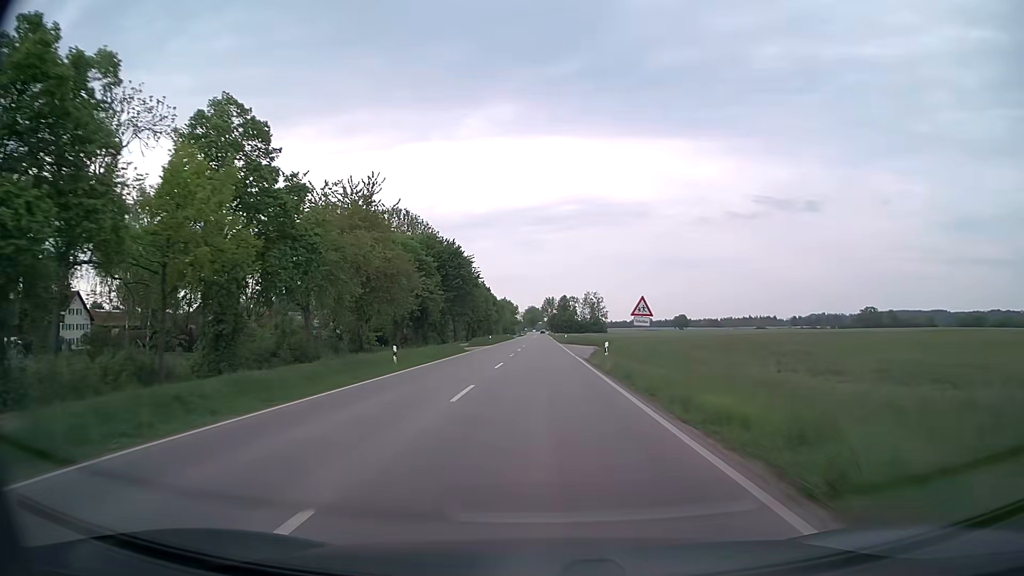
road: secondary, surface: asphalt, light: Day
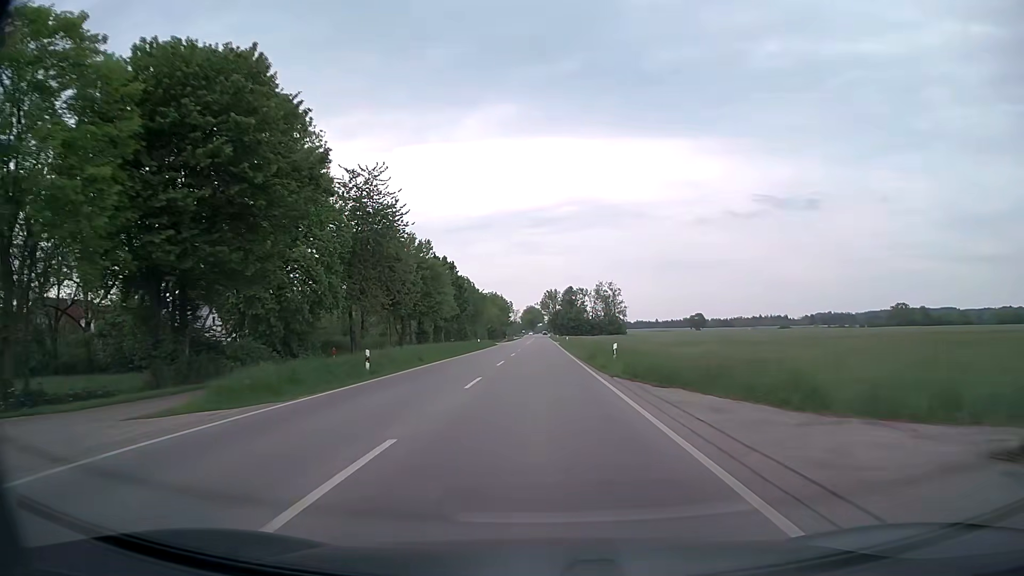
(0.0, +56.7) m; 0°
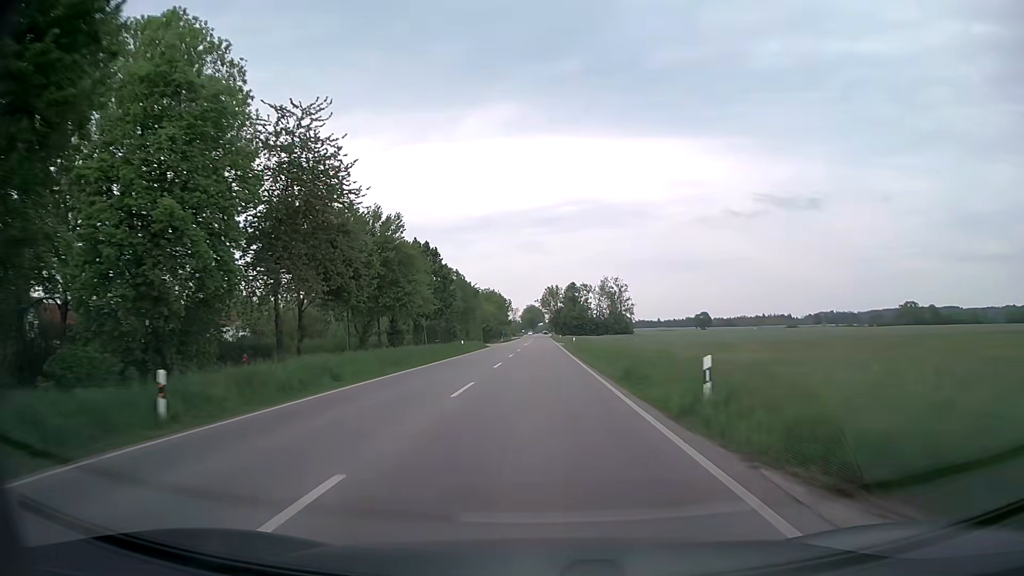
(0.0, +14.2) m; 0°
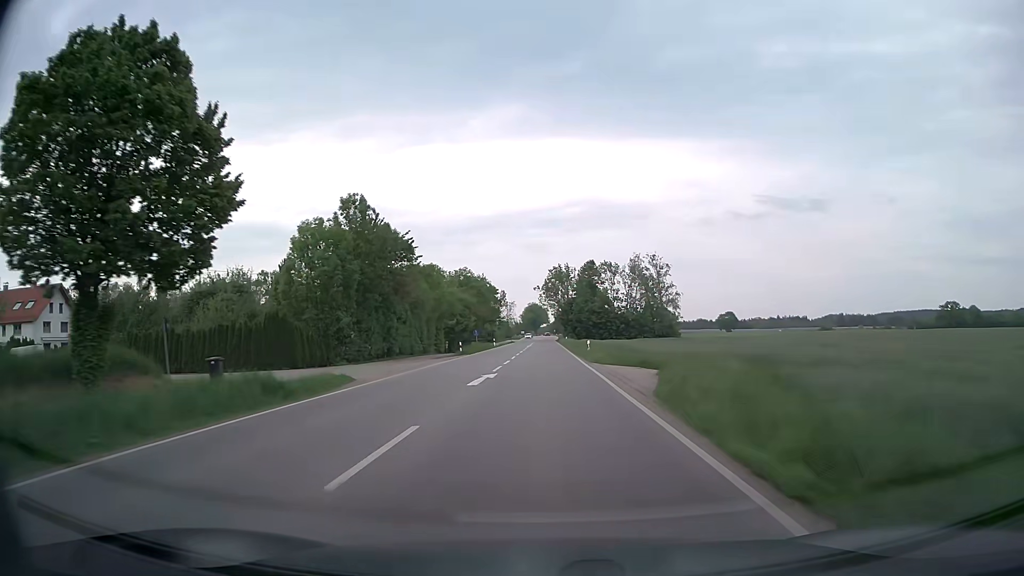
(-0.2, +56.7) m; 0°
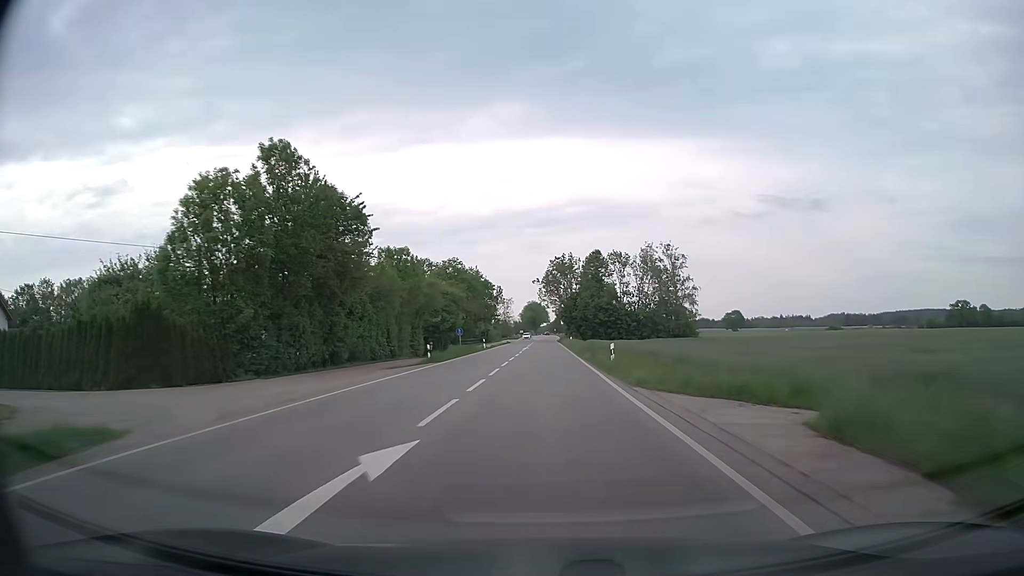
(0.0, +14.2) m; 0°
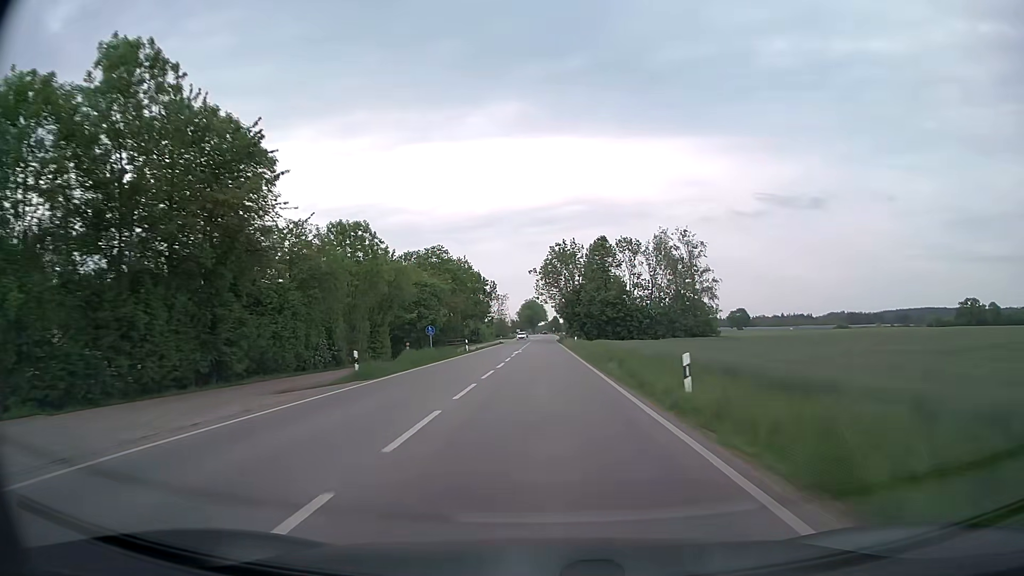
(0.0, +14.2) m; 0°
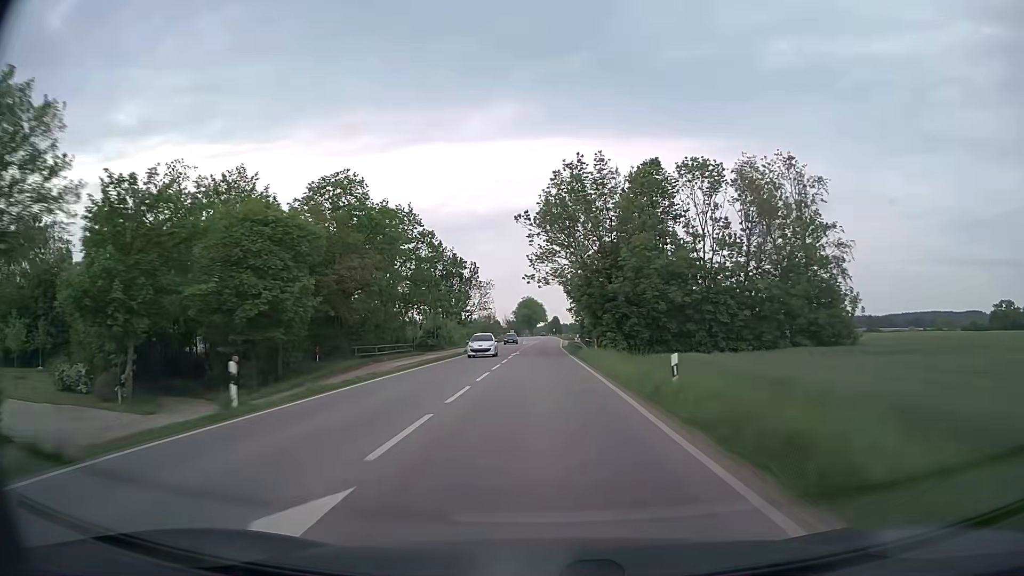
(-0.1, +42.6) m; 0°
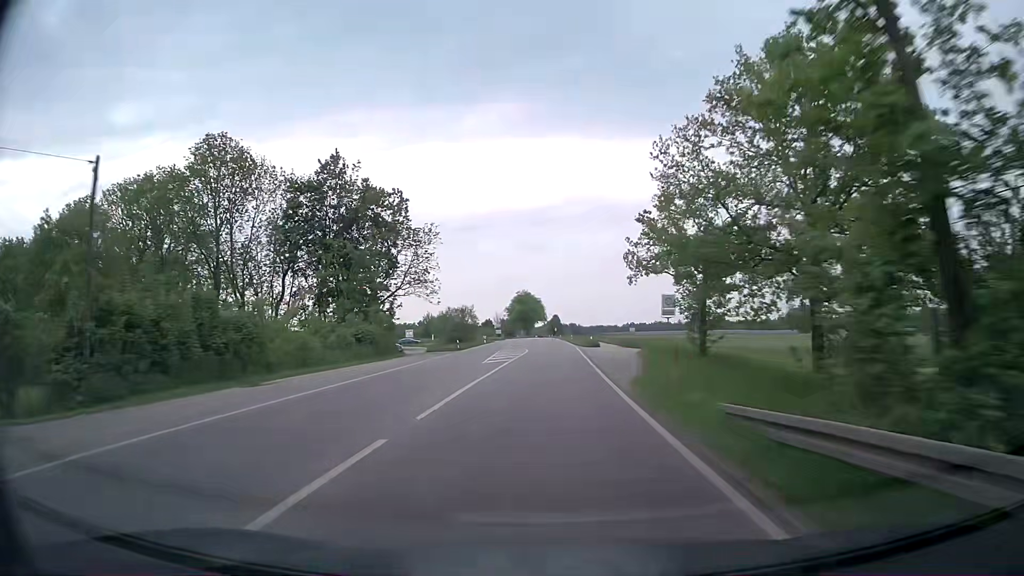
(+0.1, +56.8) m; 0°
(0, +10) (0, +20) (0, +30) (0, +40) (0, +50) (0, +60) (0, +70) (+1, +80) (0, +90) (0, +100) m
